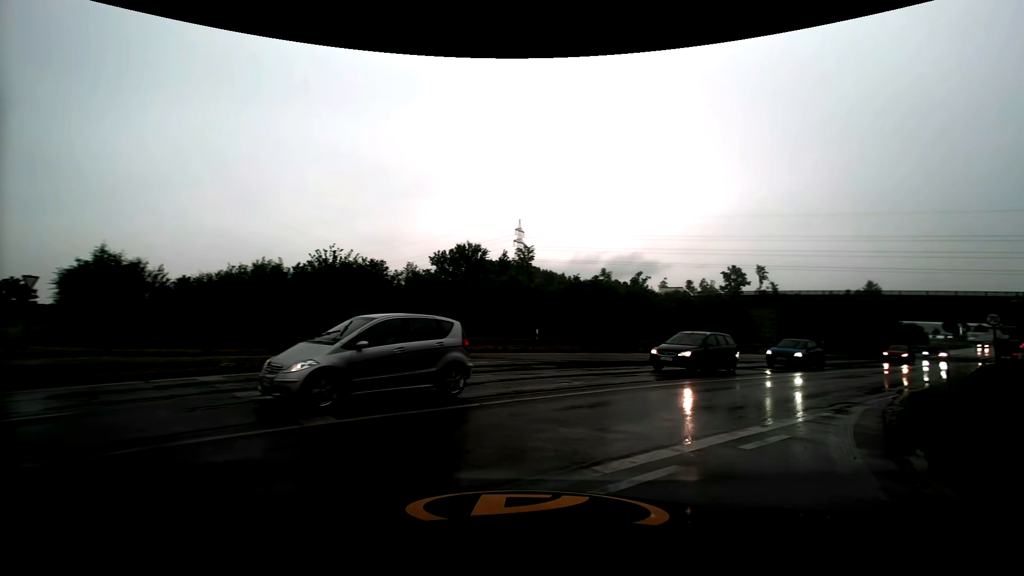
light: Day
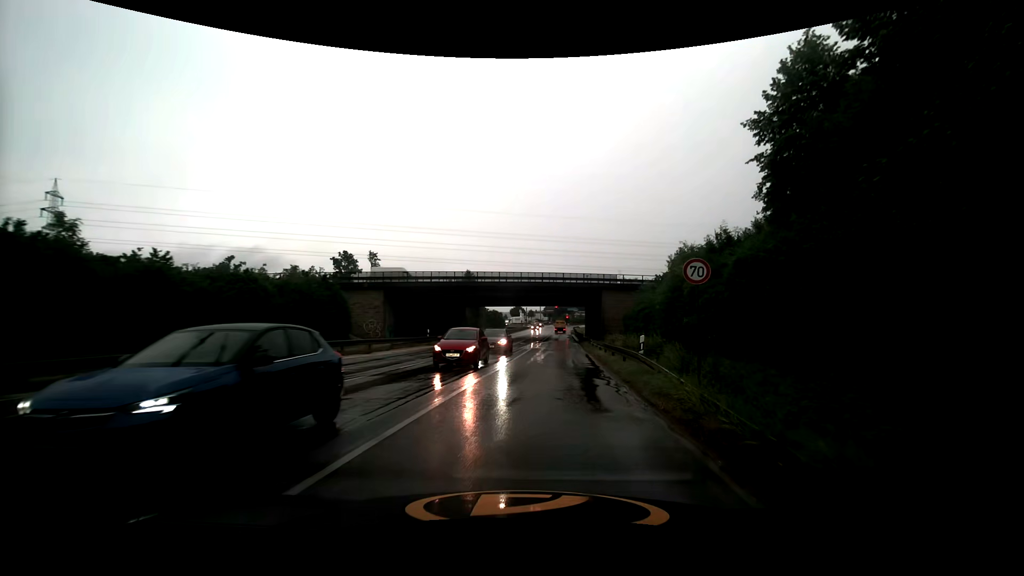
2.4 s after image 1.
(+7.9, +15.9) m; +42°
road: primary
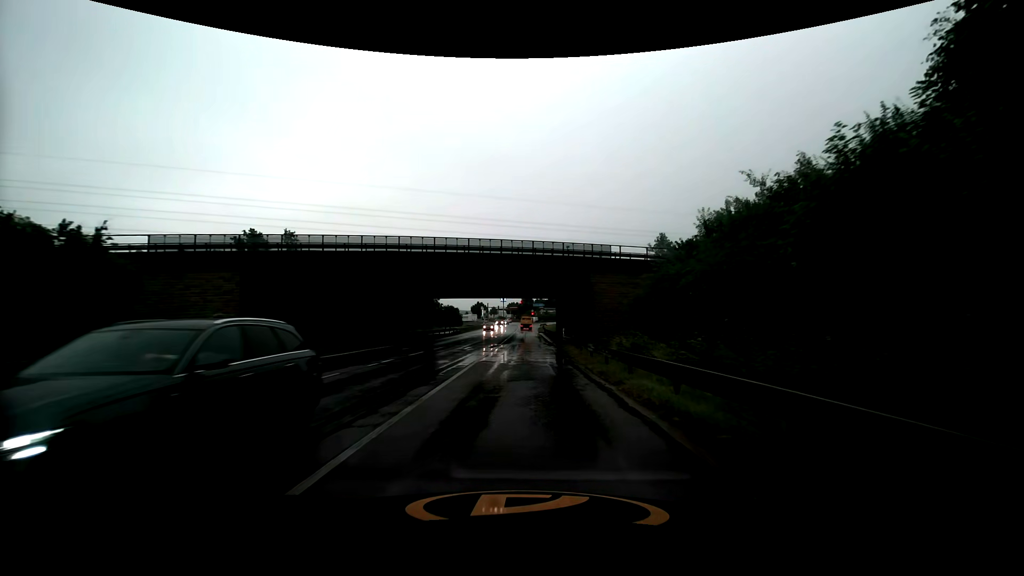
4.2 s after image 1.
(+1.1, +18.8) m; +5°
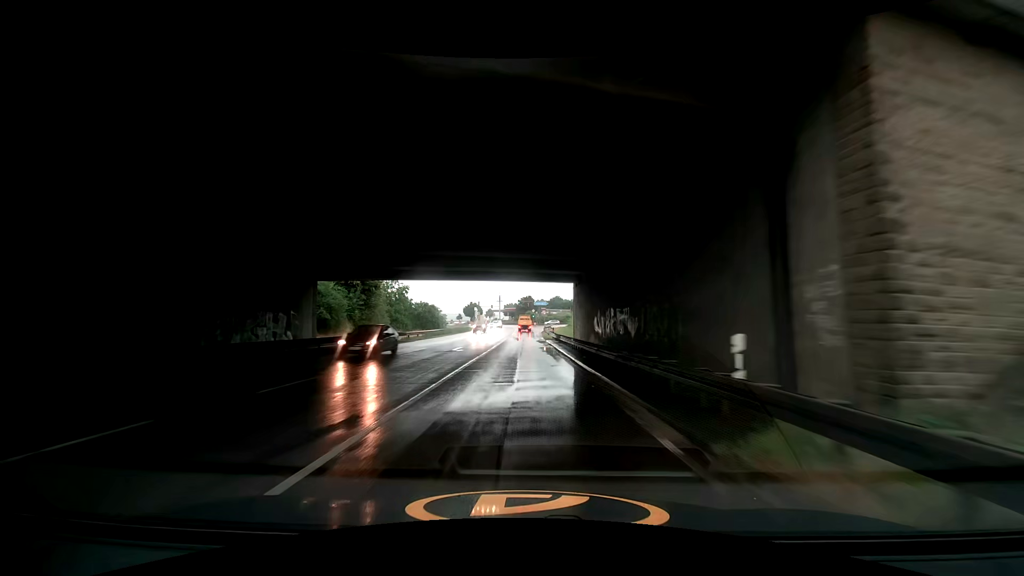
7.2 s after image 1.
(+0.1, +31.1) m; 0°
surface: asphalt
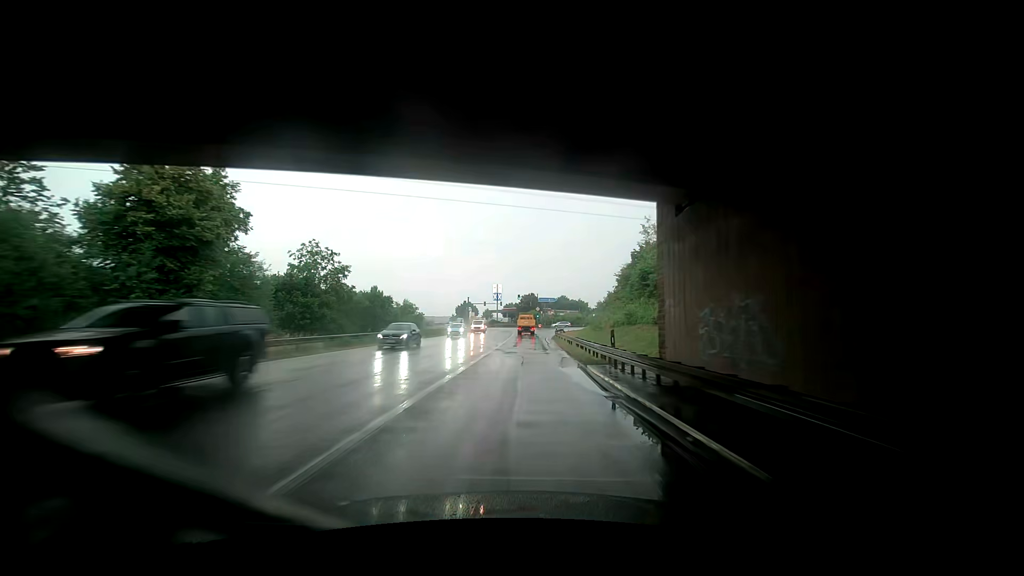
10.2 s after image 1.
(-1.3, +30.8) m; 0°
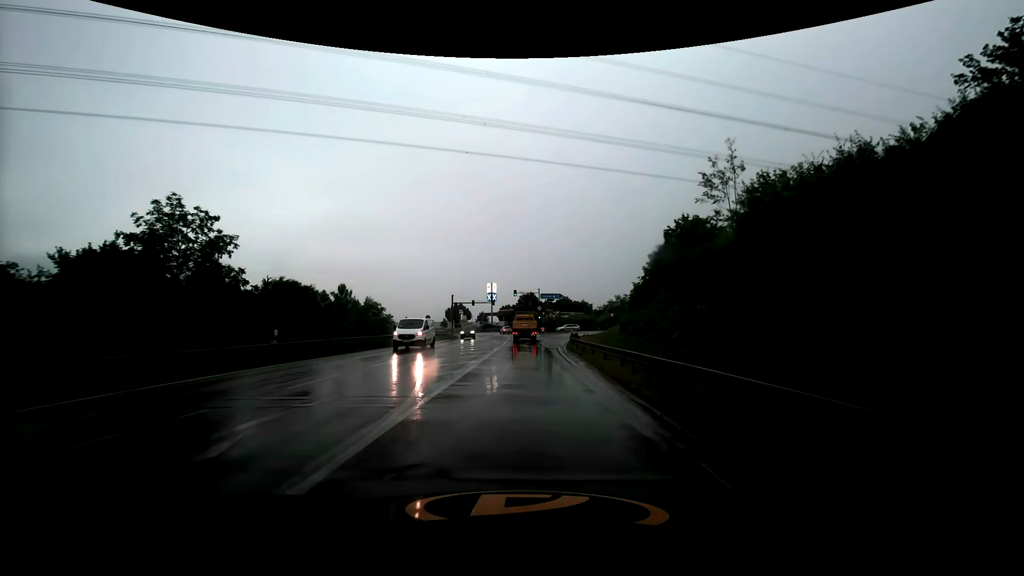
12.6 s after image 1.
(-1.2, +22.4) m; 0°
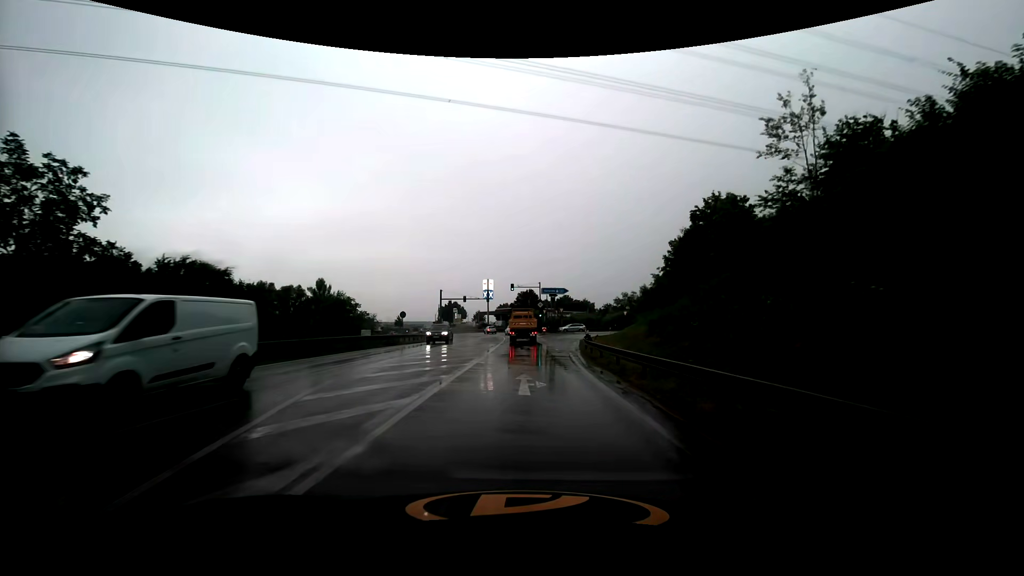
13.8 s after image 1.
(0.0, +11.2) m; 0°
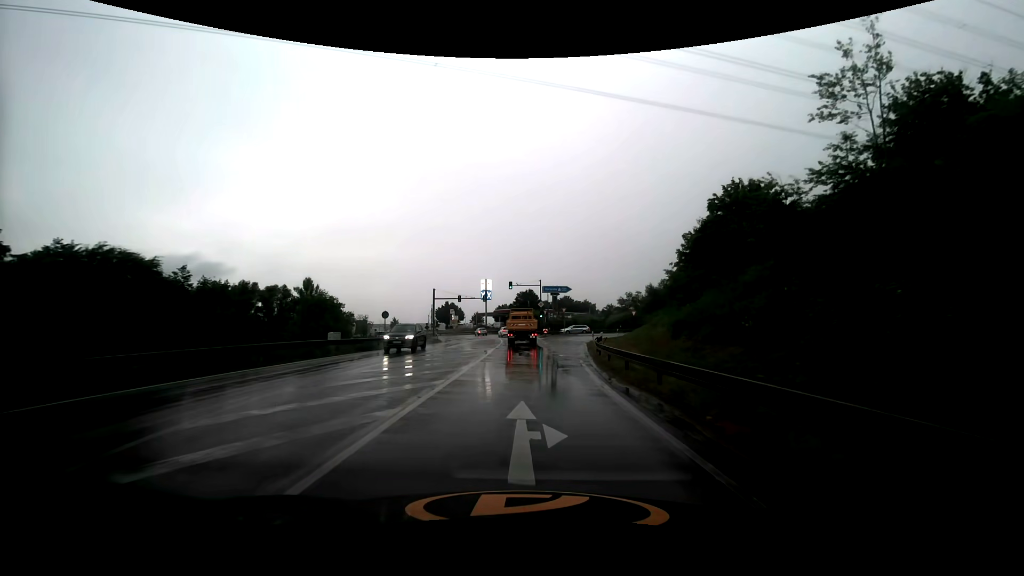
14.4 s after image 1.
(0.0, +5.6) m; 0°
(0, +10) (0, +20) (0, +30) (0, +40) (-1, +50) (-1, +60) (-2, +70) (-4, +80) (-6, +89) (-9, +99) m
